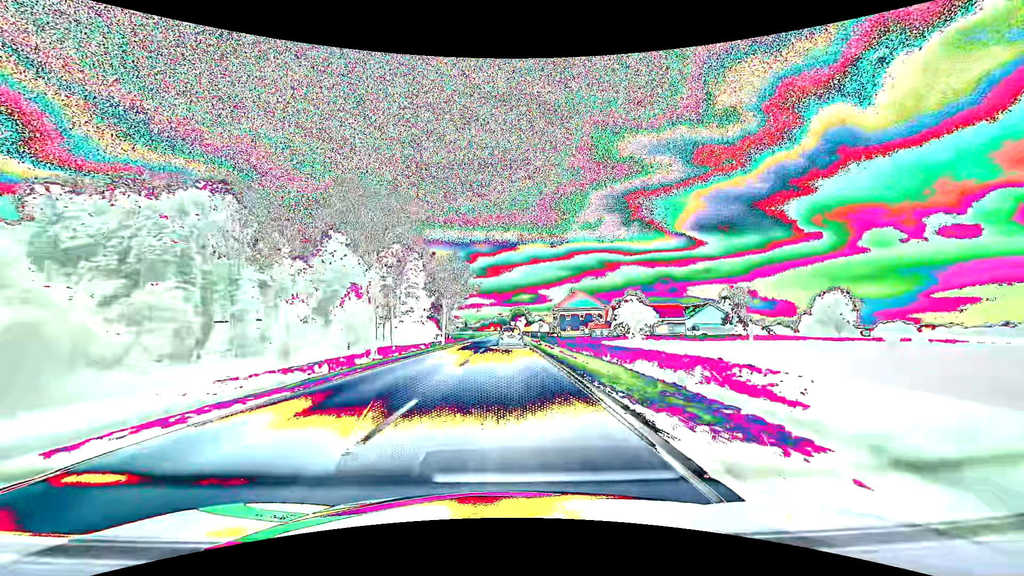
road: primary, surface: asphalt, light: Day
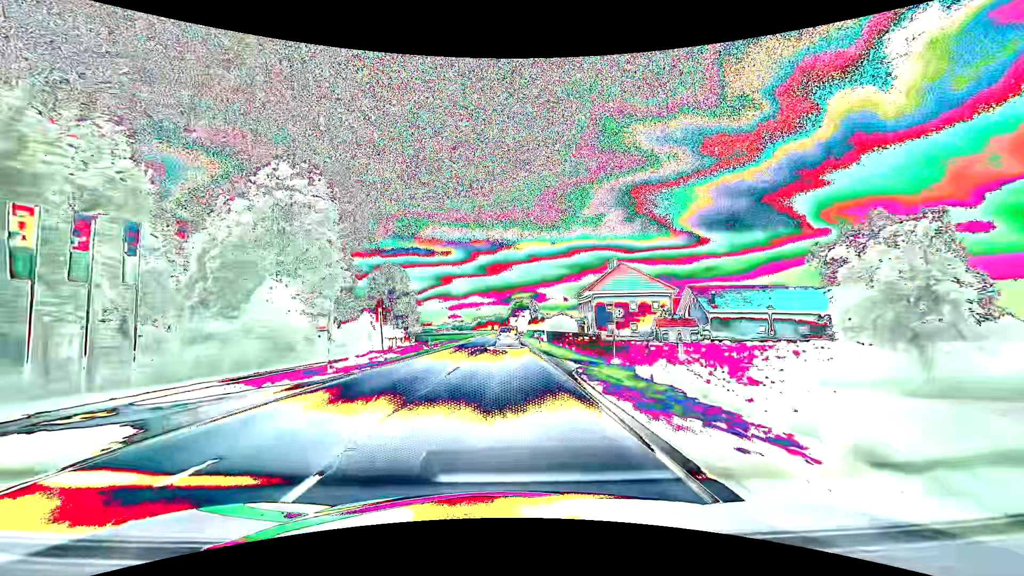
(+0.1, +52.0) m; 0°
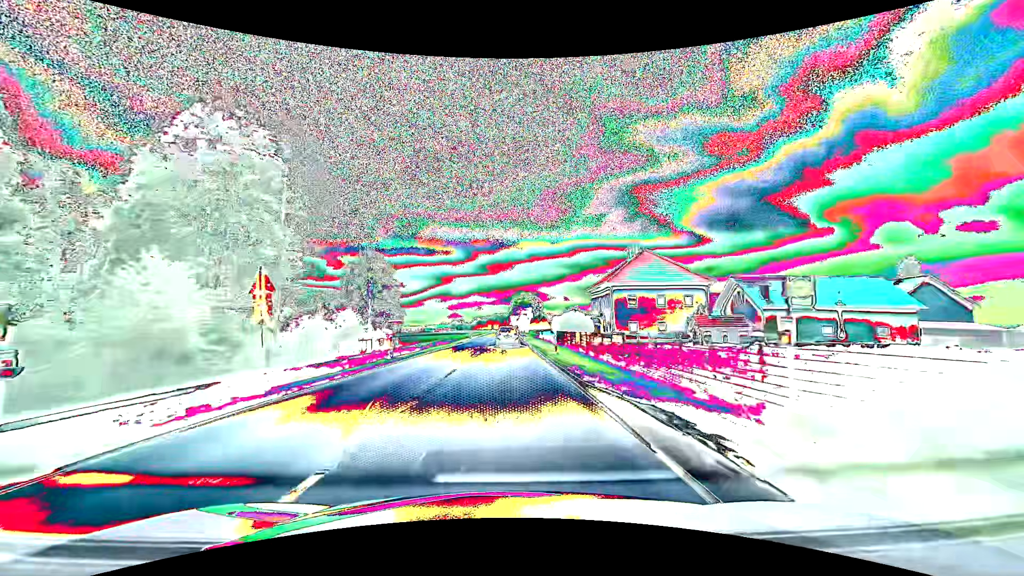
(0.0, +12.9) m; 0°
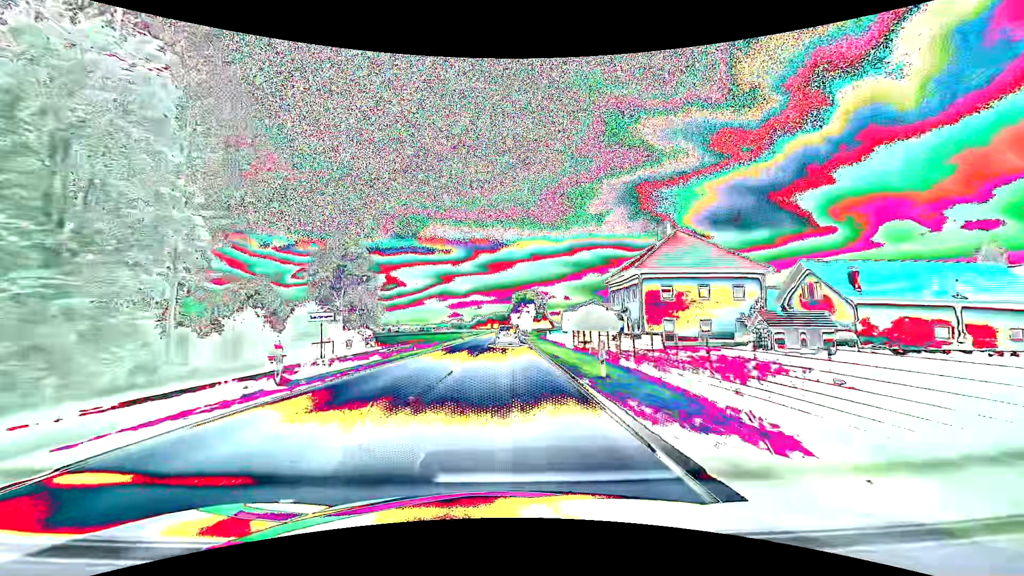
(0.0, +12.9) m; 0°
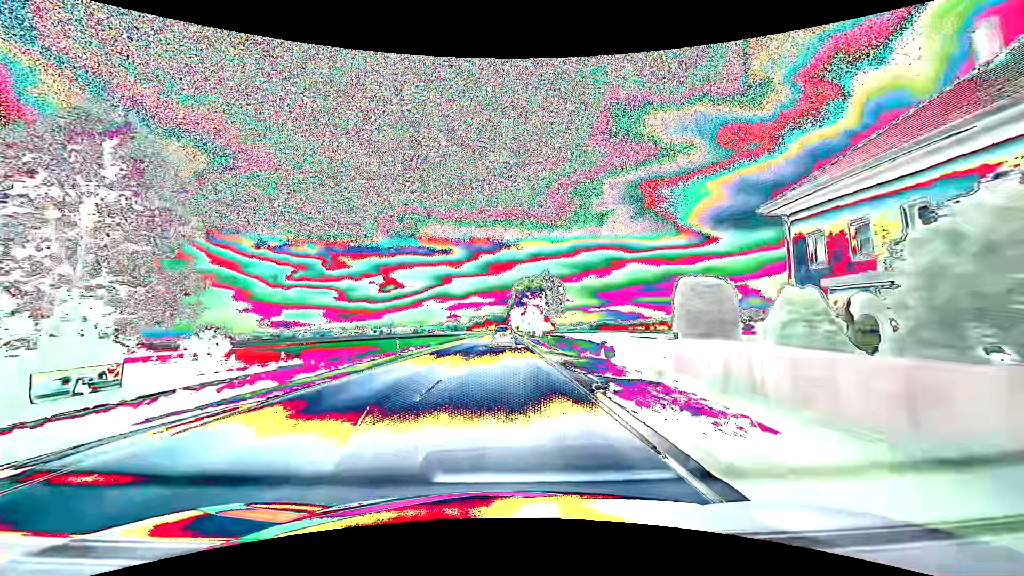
(0.0, +38.8) m; 0°
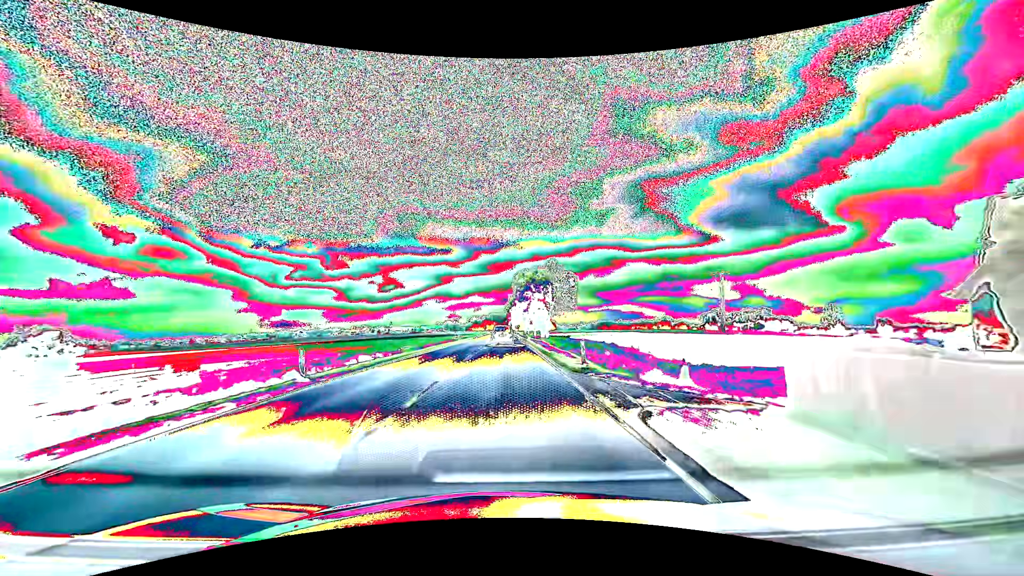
(0.0, +13.0) m; 0°
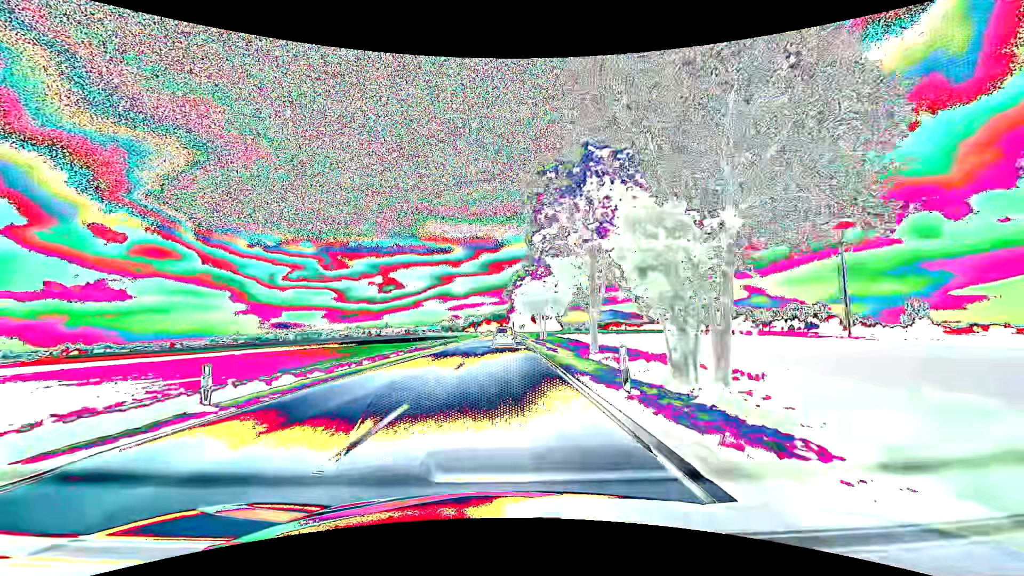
(-0.2, +52.0) m; 0°
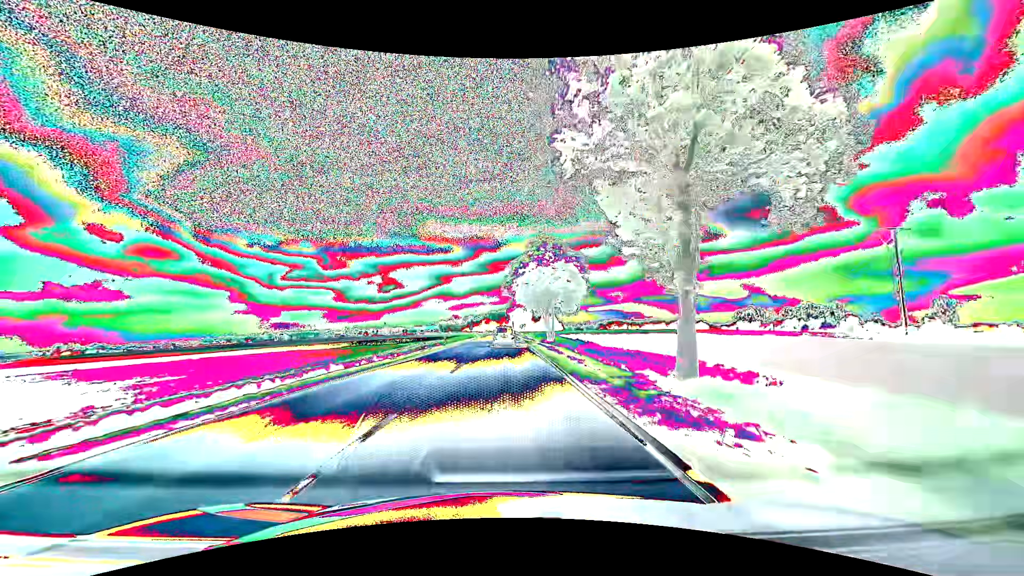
(0.0, +13.1) m; 0°
